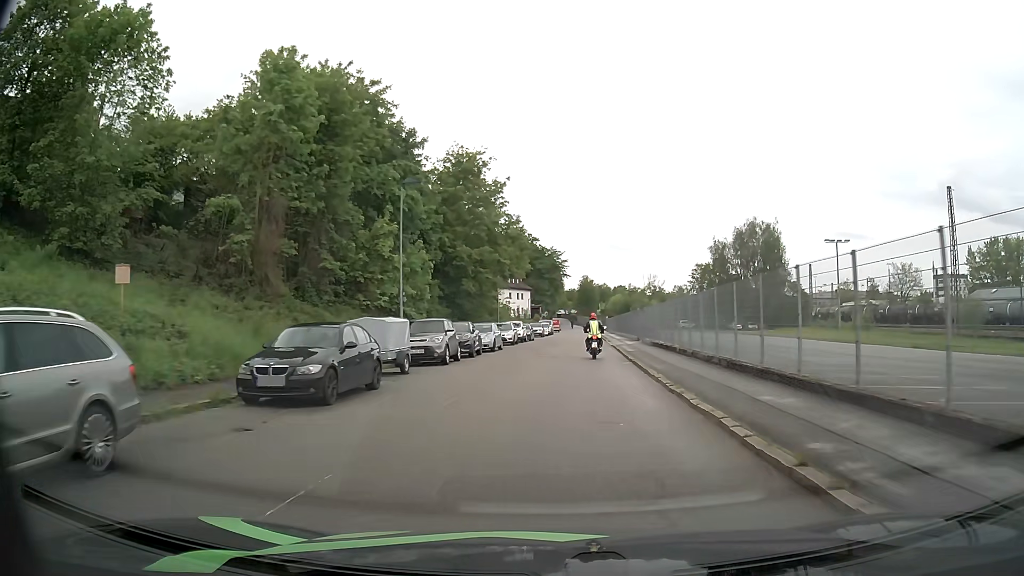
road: residential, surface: asphalt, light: Day
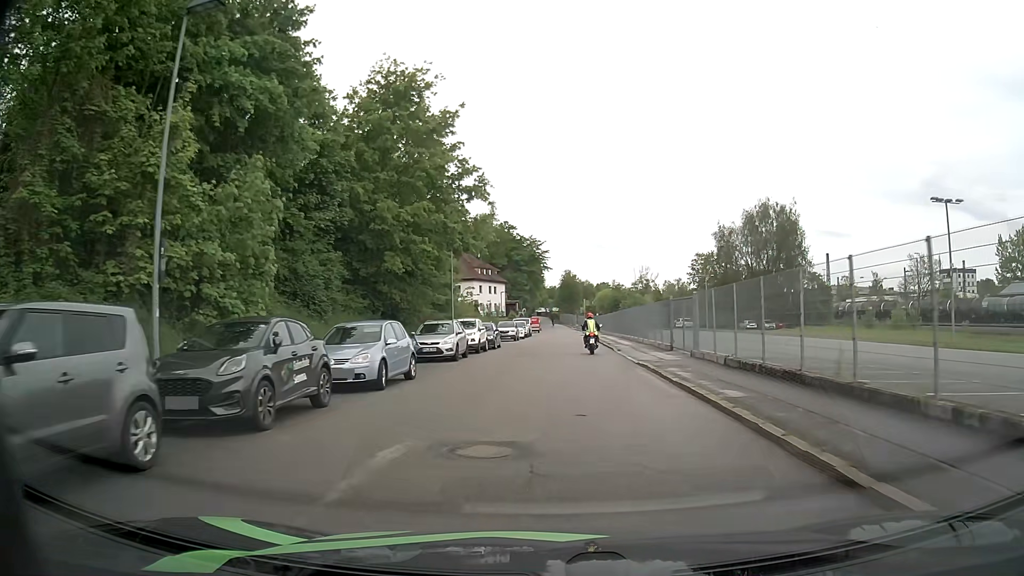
(+0.2, +19.5) m; +2°
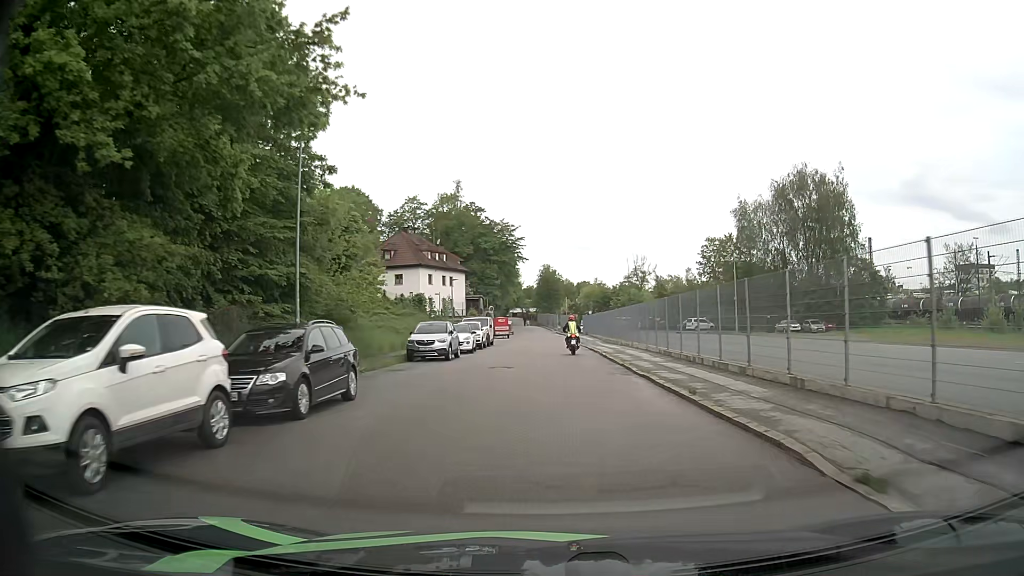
(+0.4, +26.4) m; +1°
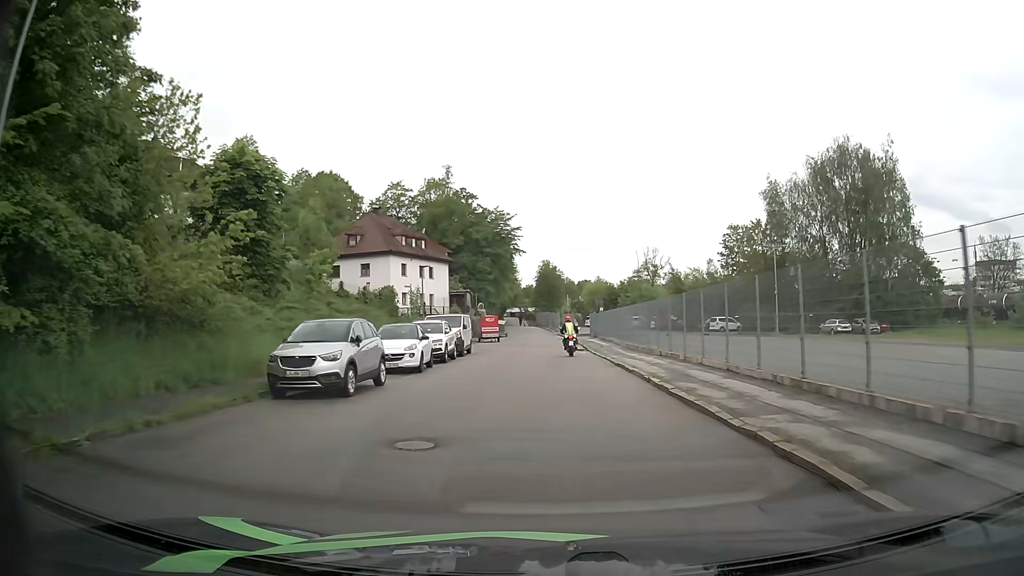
(+0.1, +13.7) m; 0°
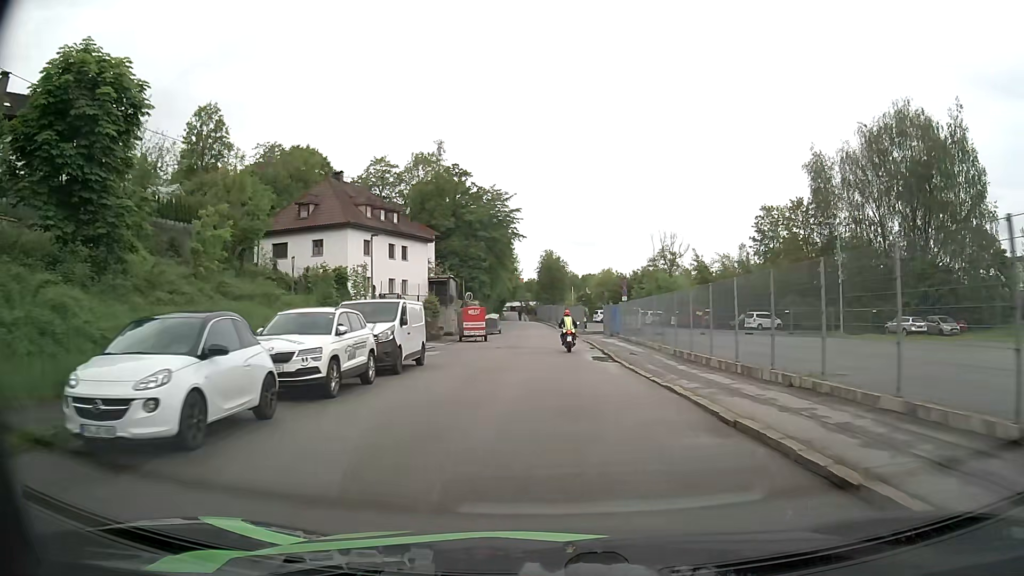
(-0.1, +13.5) m; -1°
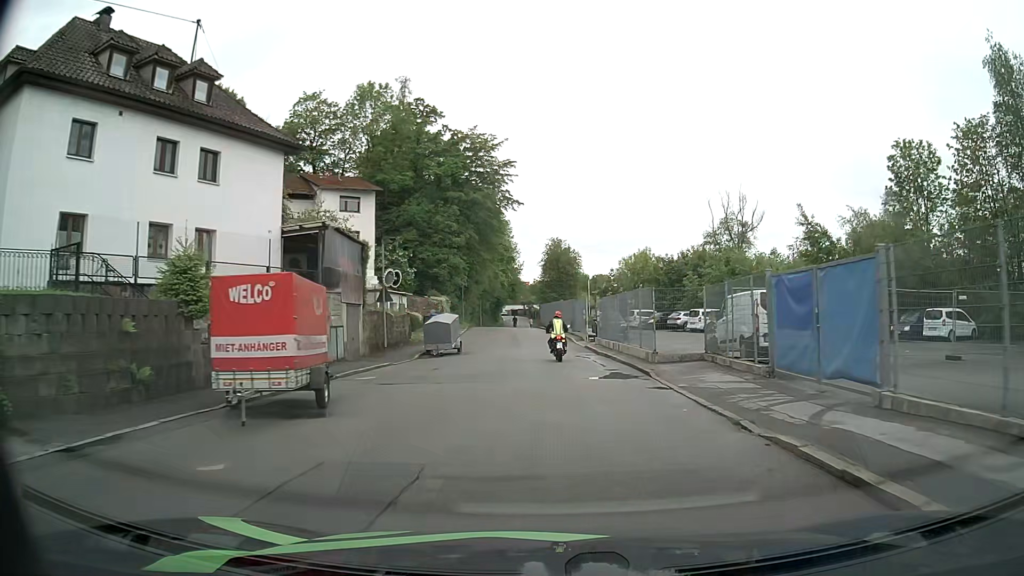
(+0.1, +32.6) m; 0°
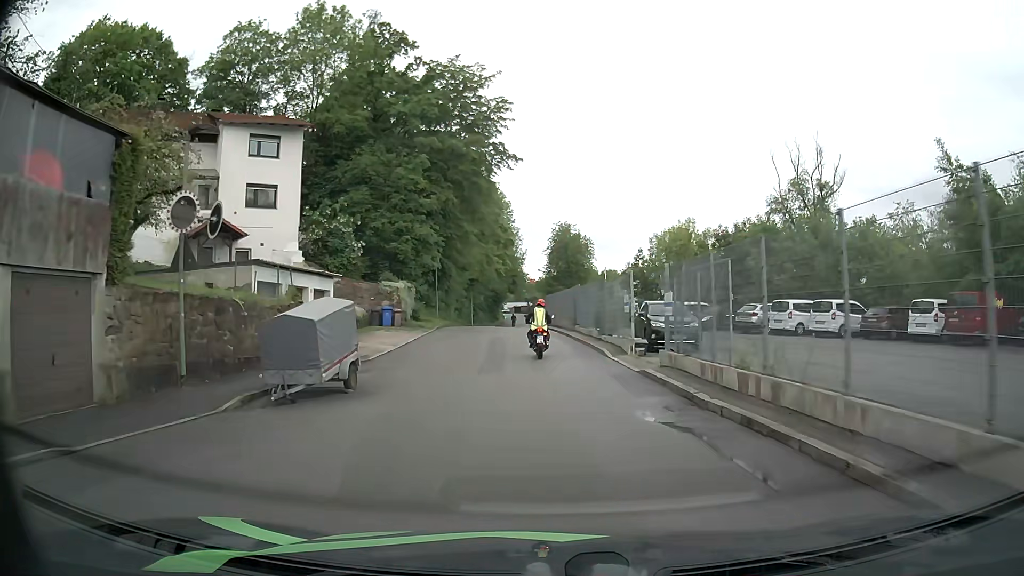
(0.0, +17.9) m; 0°
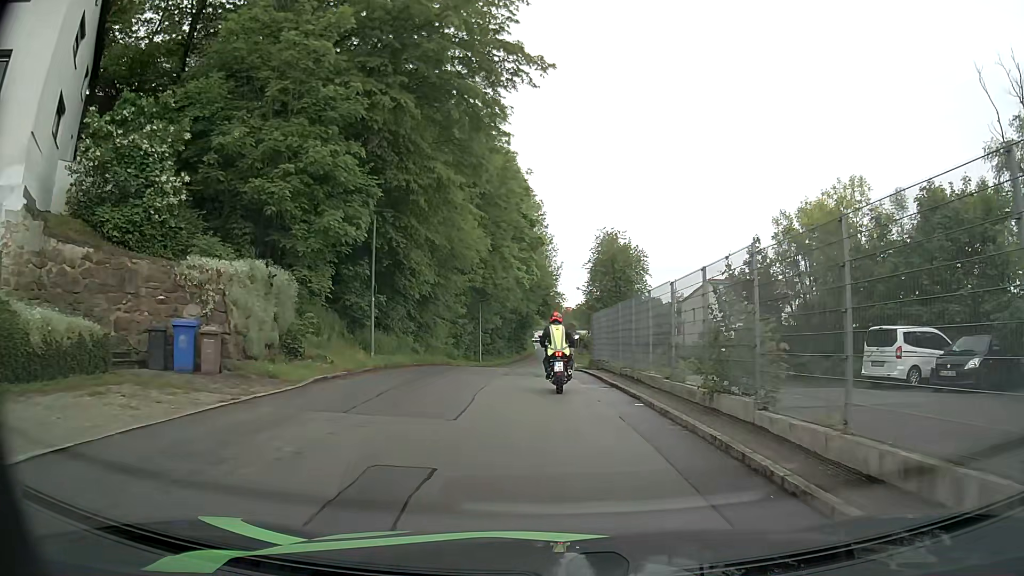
(-0.5, +23.4) m; -3°
